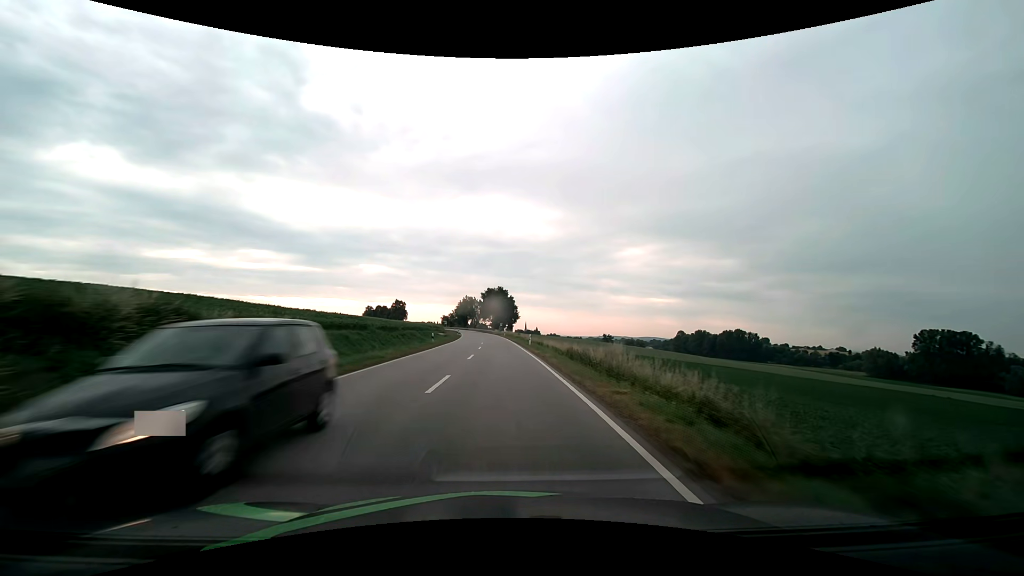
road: secondary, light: Day
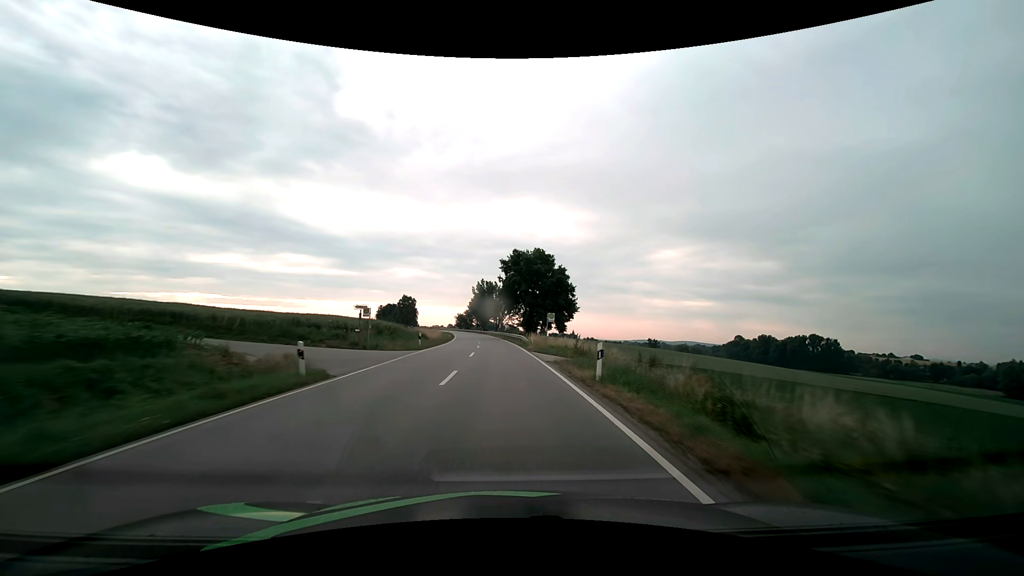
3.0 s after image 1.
(-1.9, +70.8) m; -4°
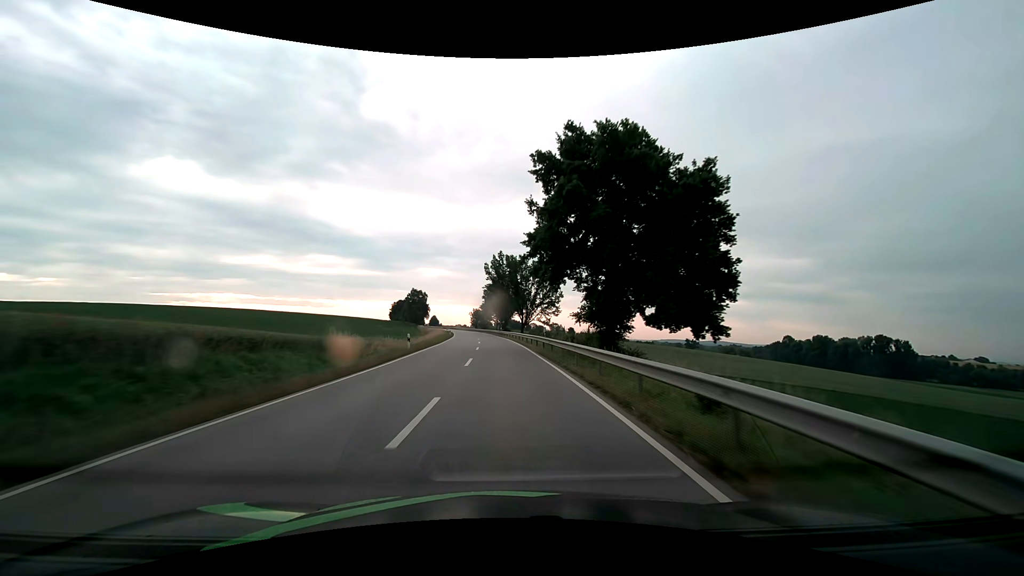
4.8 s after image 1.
(-1.0, +42.4) m; -3°
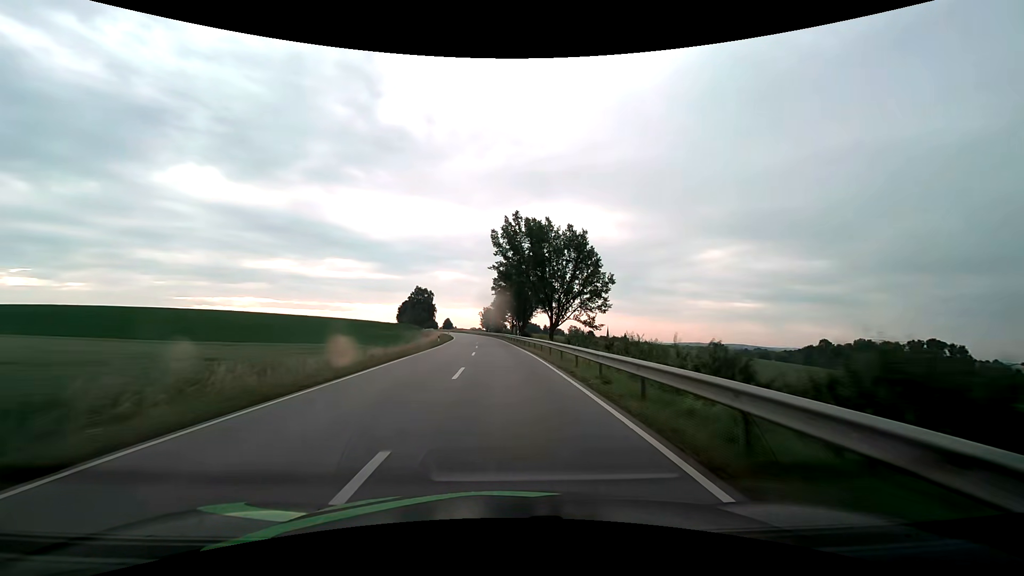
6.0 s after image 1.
(-0.5, +28.4) m; -2°
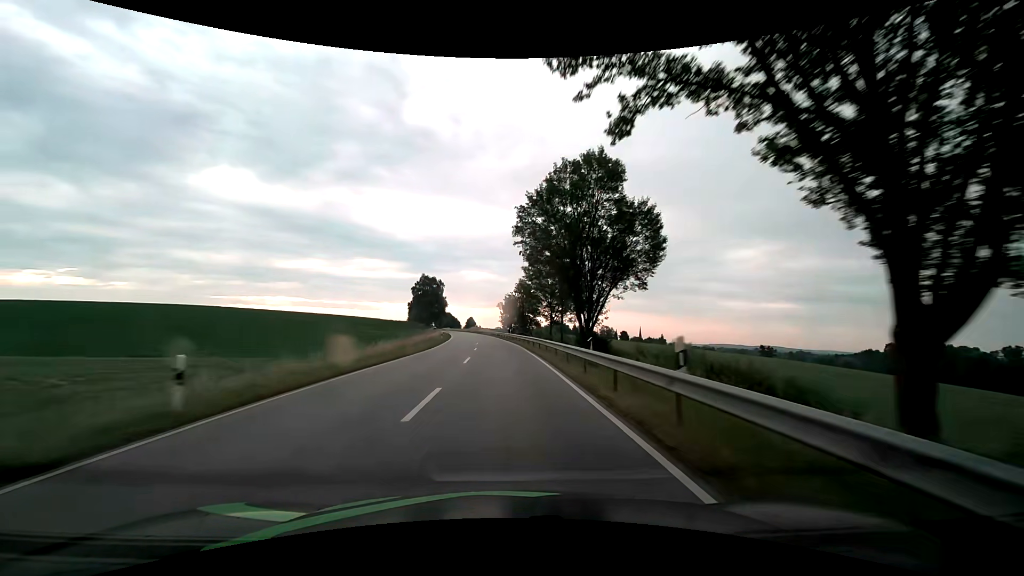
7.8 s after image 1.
(-1.1, +42.5) m; -3°
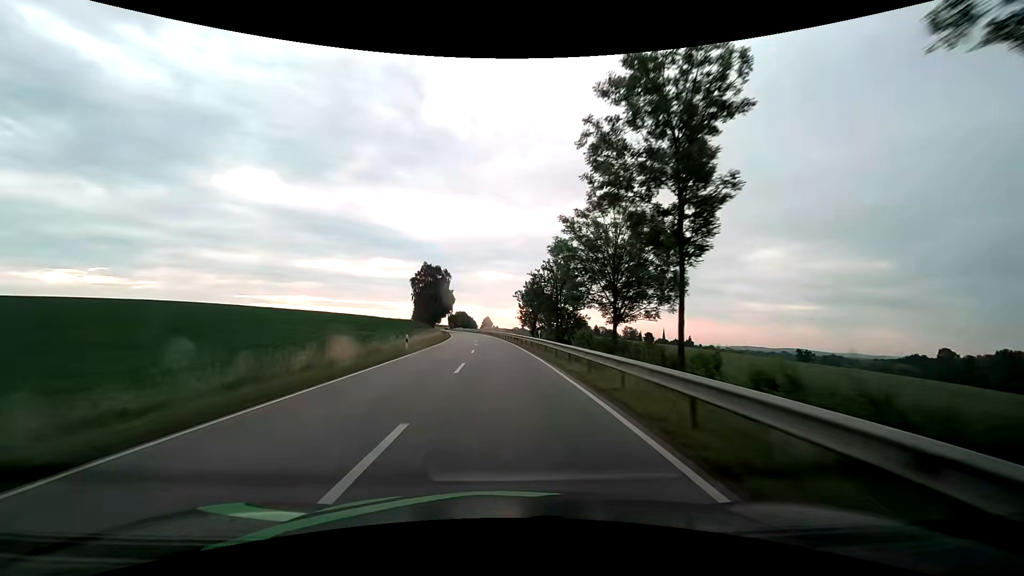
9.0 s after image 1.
(-0.5, +28.4) m; -2°
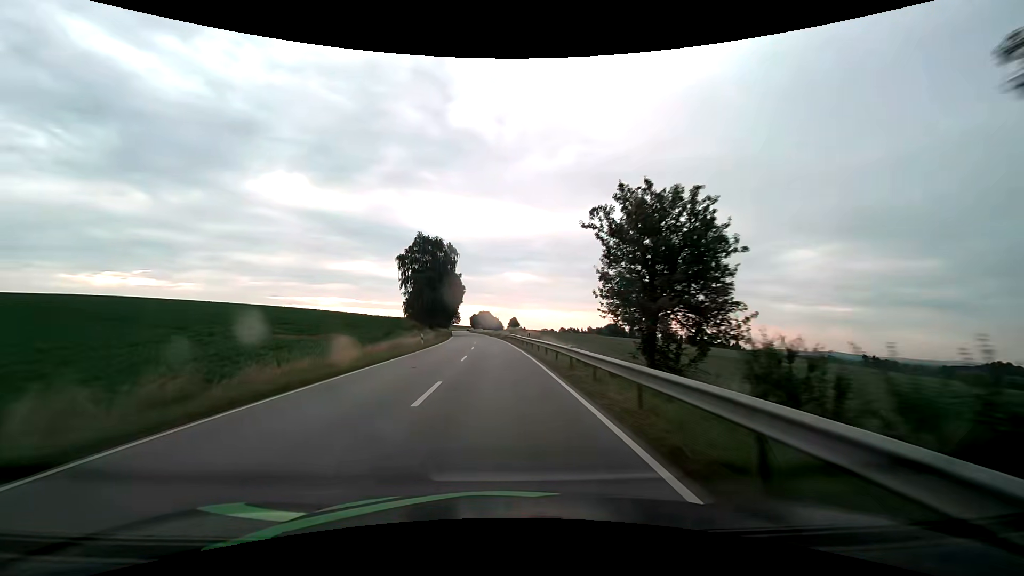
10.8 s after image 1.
(-0.9, +42.5) m; -3°
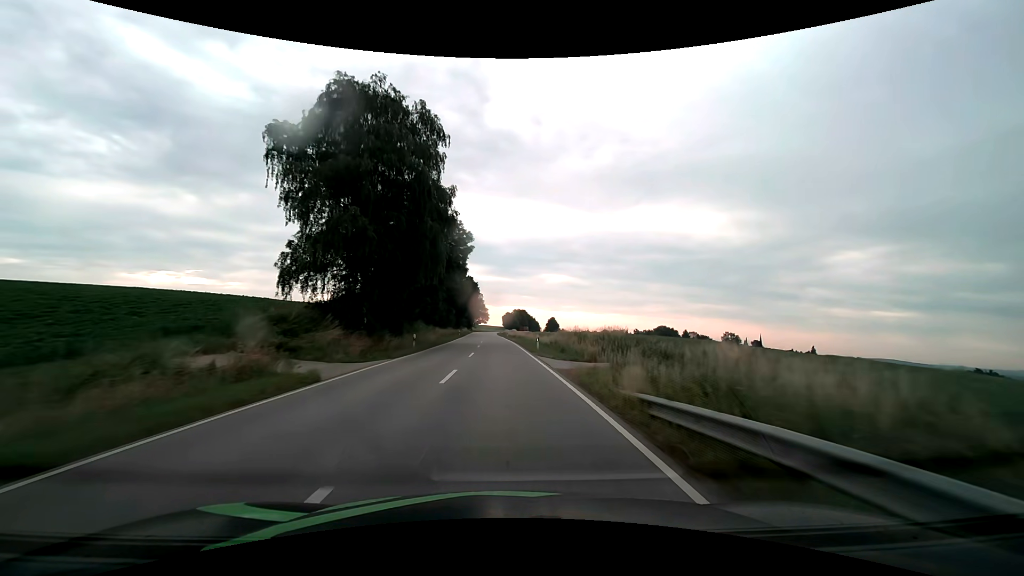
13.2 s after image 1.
(-2.1, +56.6) m; -4°
(0, +10) (0, +20) (0, +30) (-1, +40) (-1, +50) (-1, +60) (-2, +70) (-2, +80) (-3, +90) (-3, +100) m
